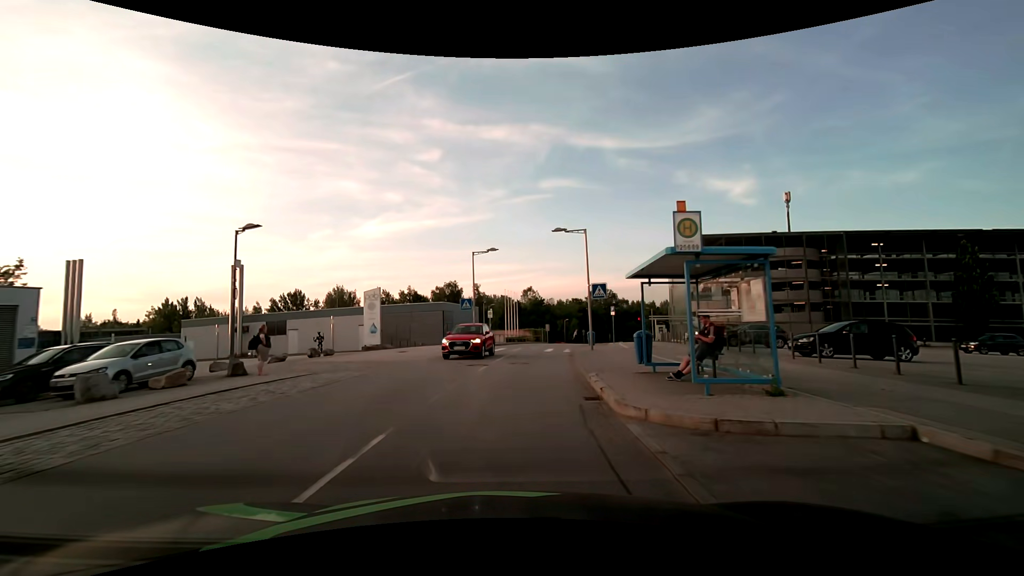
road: residential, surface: asphalt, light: Day
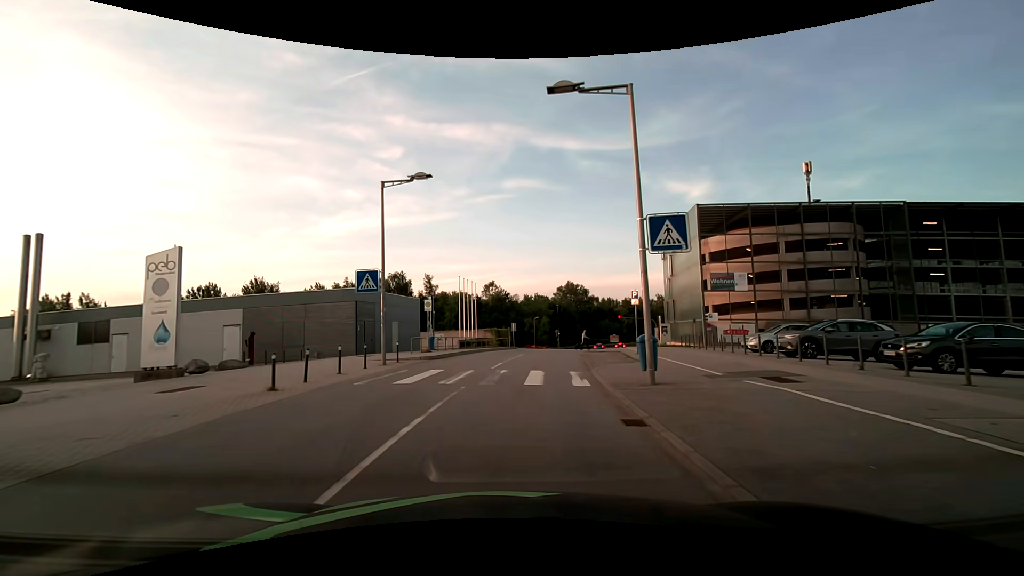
(+0.6, +17.7) m; +4°
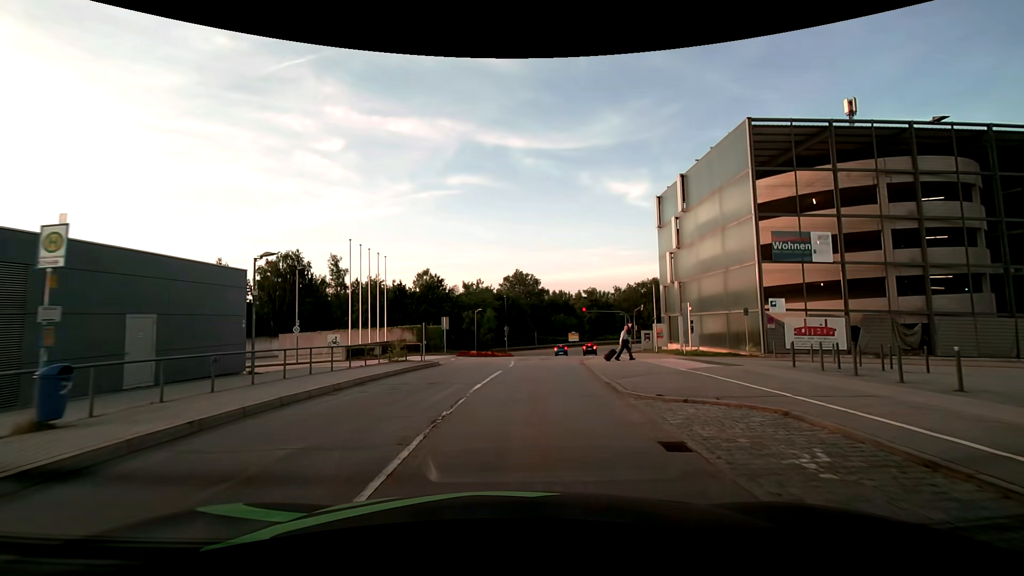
(+1.1, +21.4) m; +6°
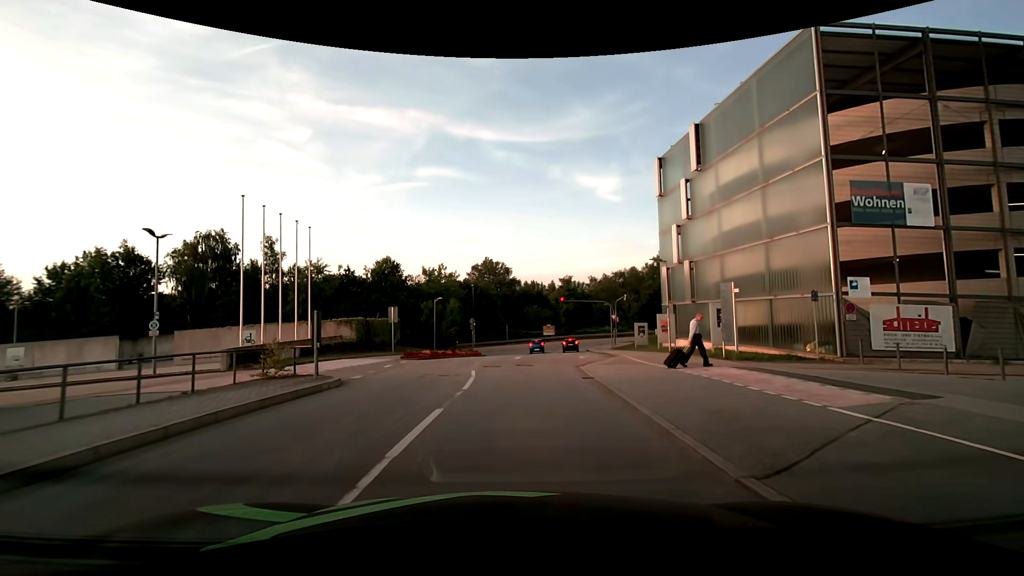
(+0.3, +9.6) m; +3°
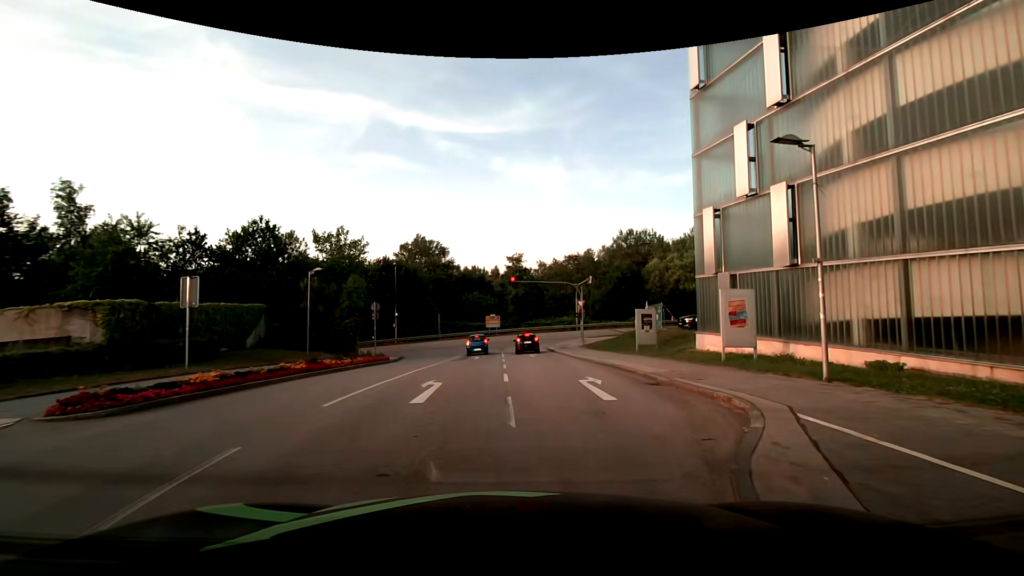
(+0.9, +17.5) m; +7°
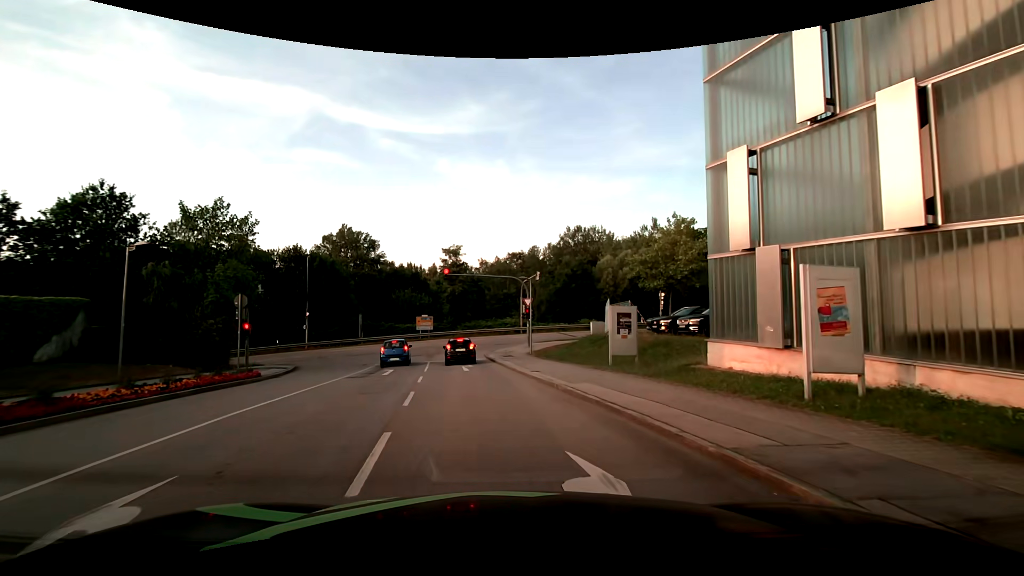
(+0.5, +8.2) m; +6°
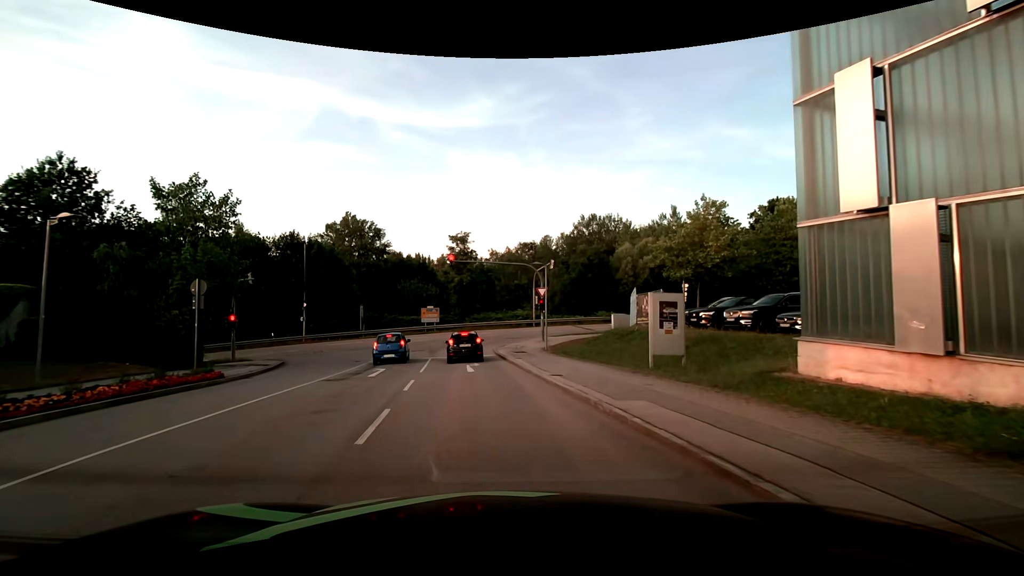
(0.0, +4.0) m; -1°
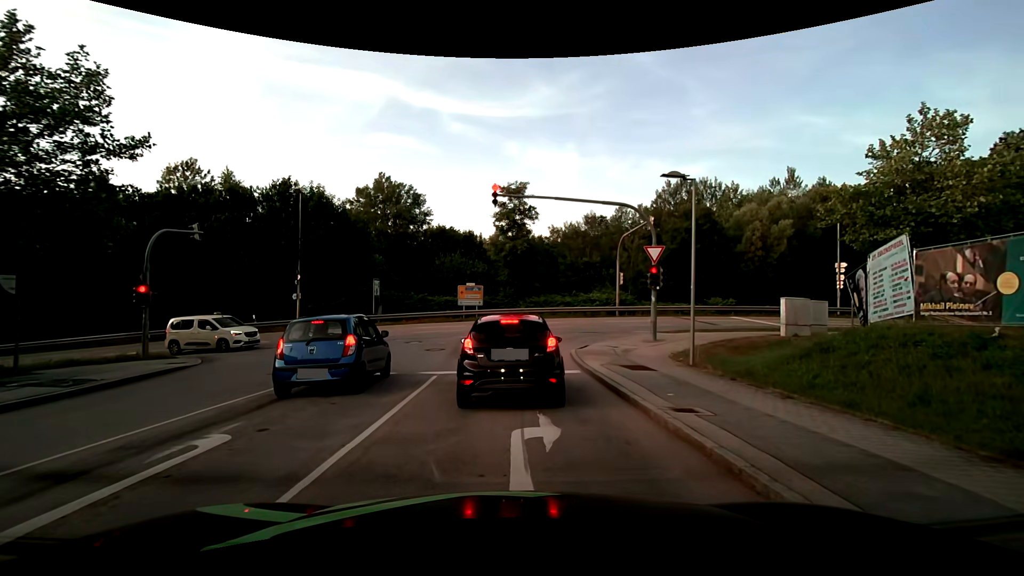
(-0.9, +15.0) m; -6°
(0, +10) (0, +20) (+5, +28) (+15, +30) (+25, +31) (+35, +32) (+45, +32) (+54, +32) (+64, +33) (+74, +33) m
